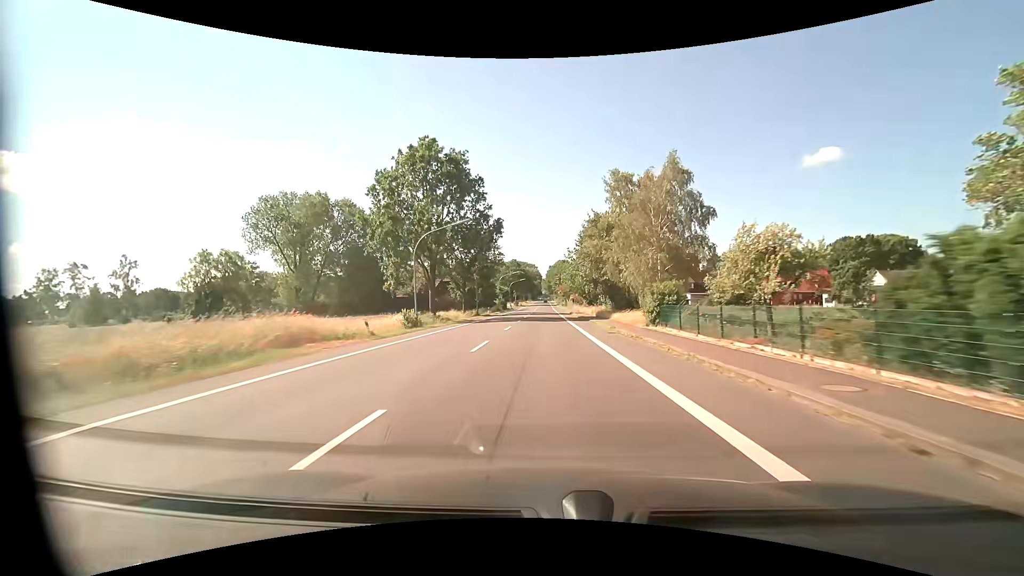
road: primary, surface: asphalt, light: Day
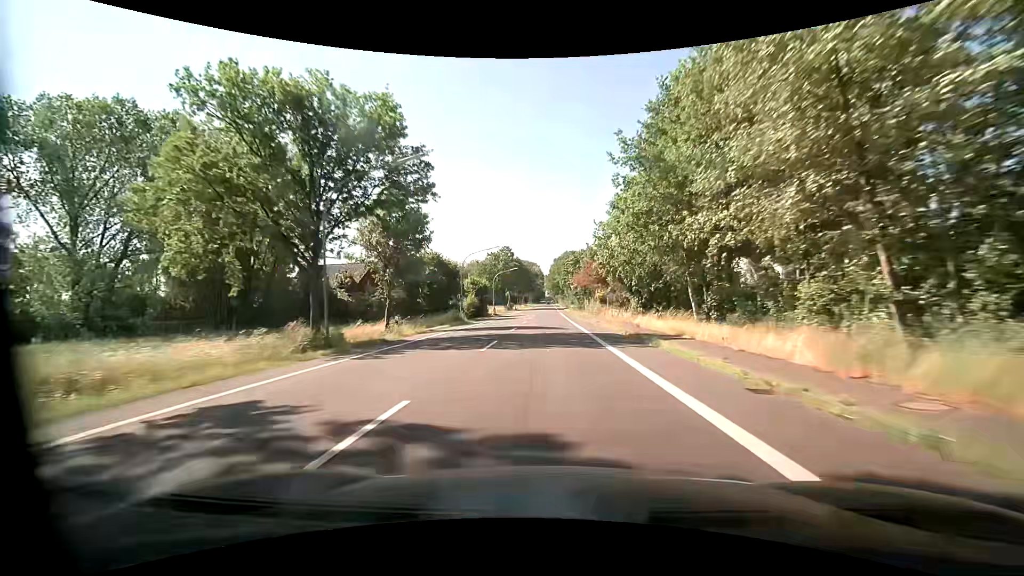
(-0.3, +47.4) m; -1°
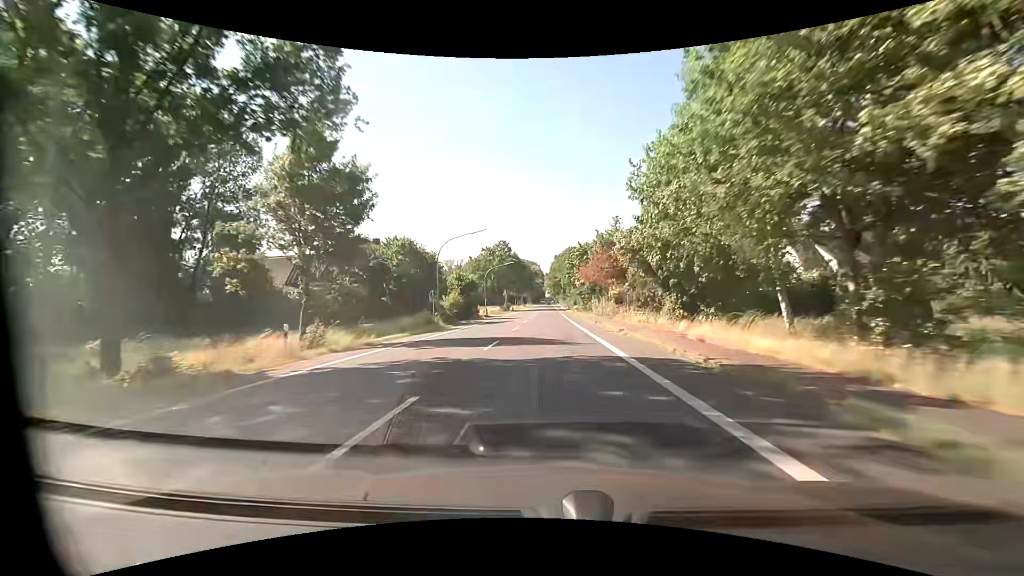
(+0.1, +11.8) m; 0°
(0, +10) (0, +20) (0, +30) (0, +40) (0, +50) (0, +60) (0, +70) (0, +80) (+1, +90) (+1, +100) m
